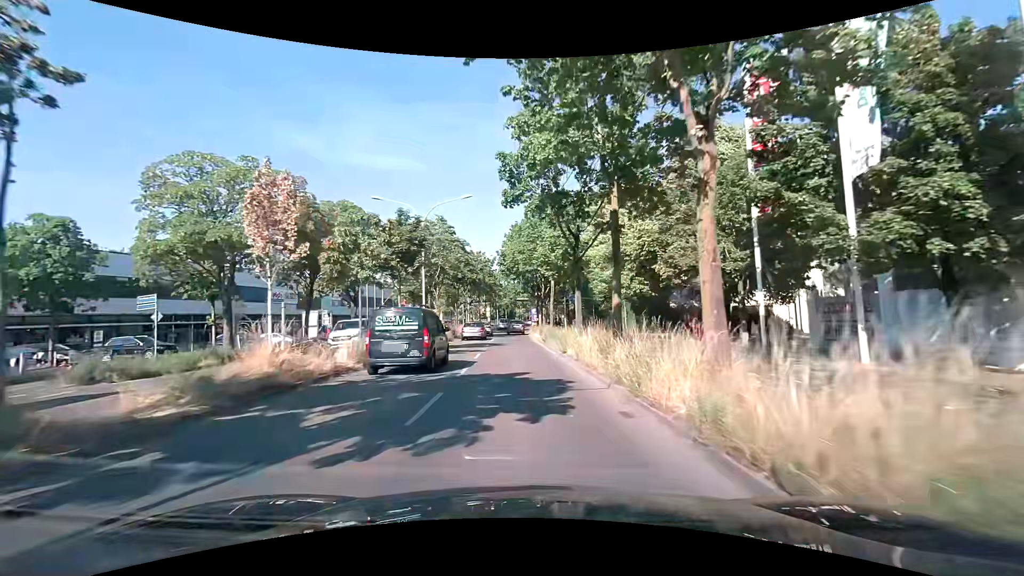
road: primary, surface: asphalt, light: Day
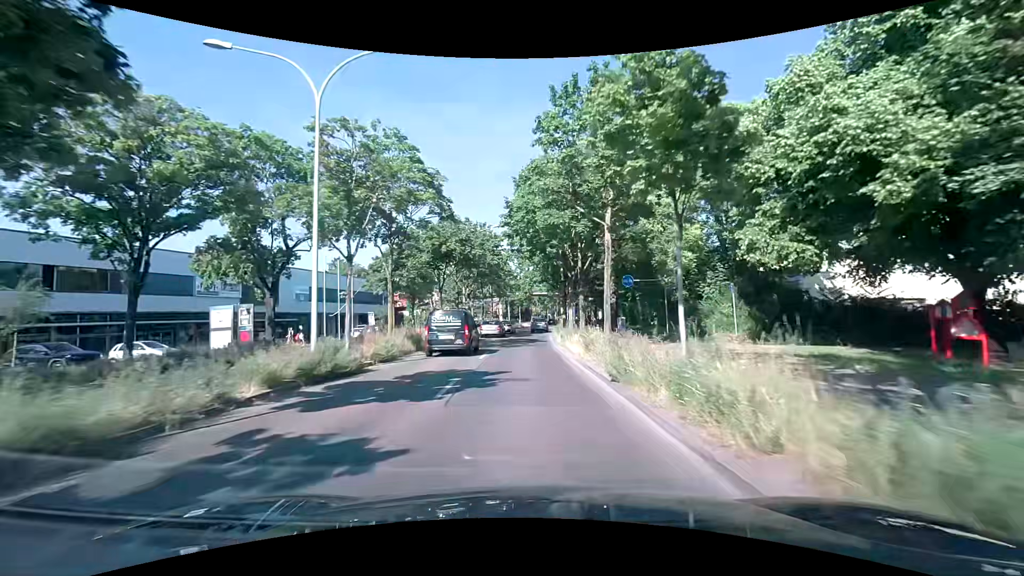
(-0.3, +19.0) m; -2°
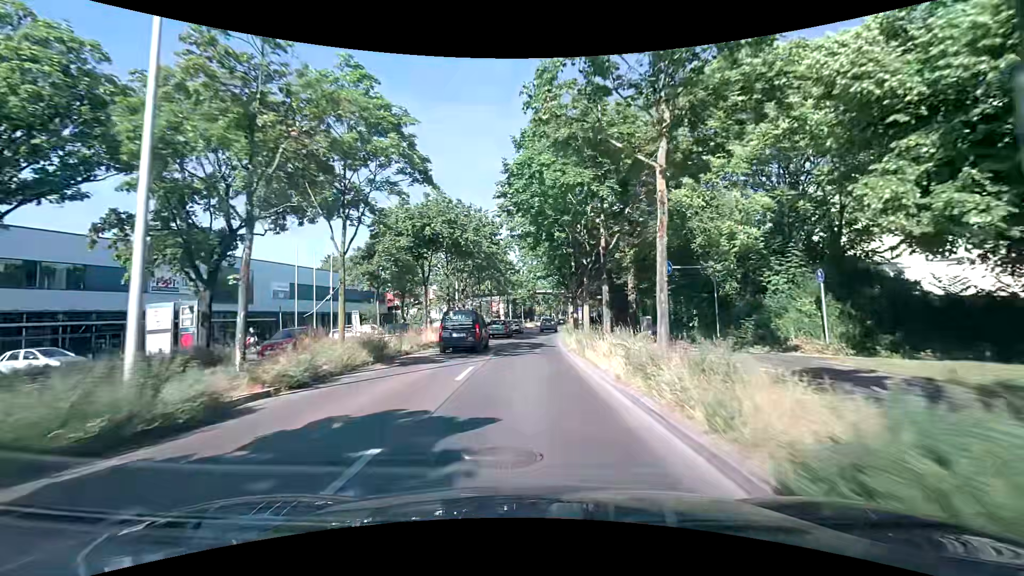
(0.0, +6.5) m; +1°
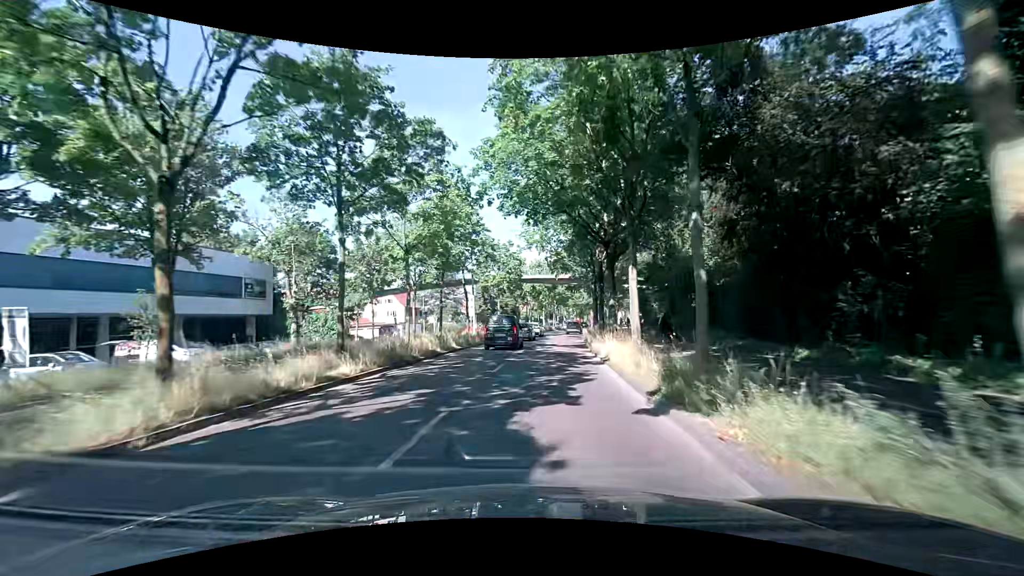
(-0.2, +33.8) m; +1°
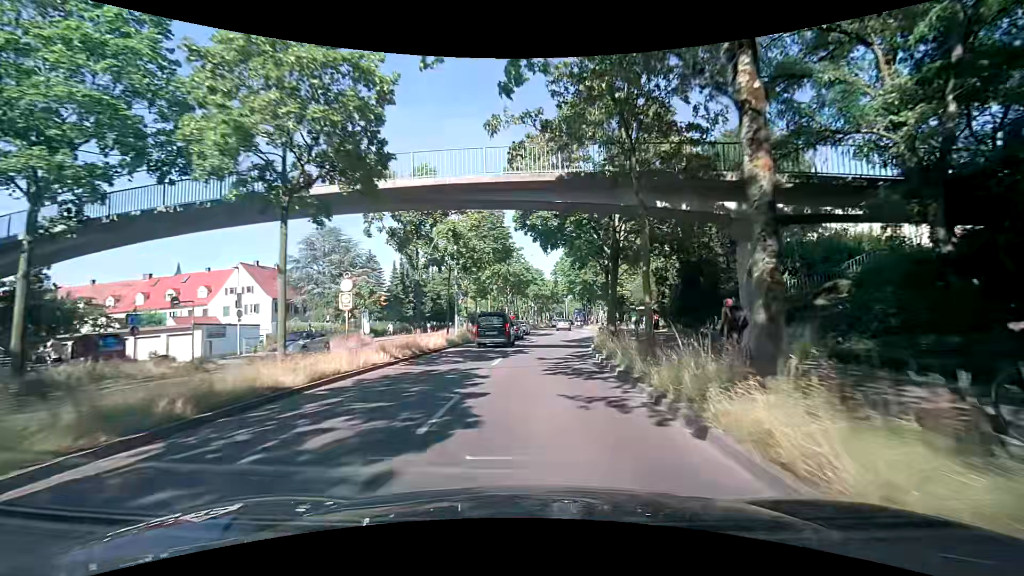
(+1.7, +34.8) m; +5°
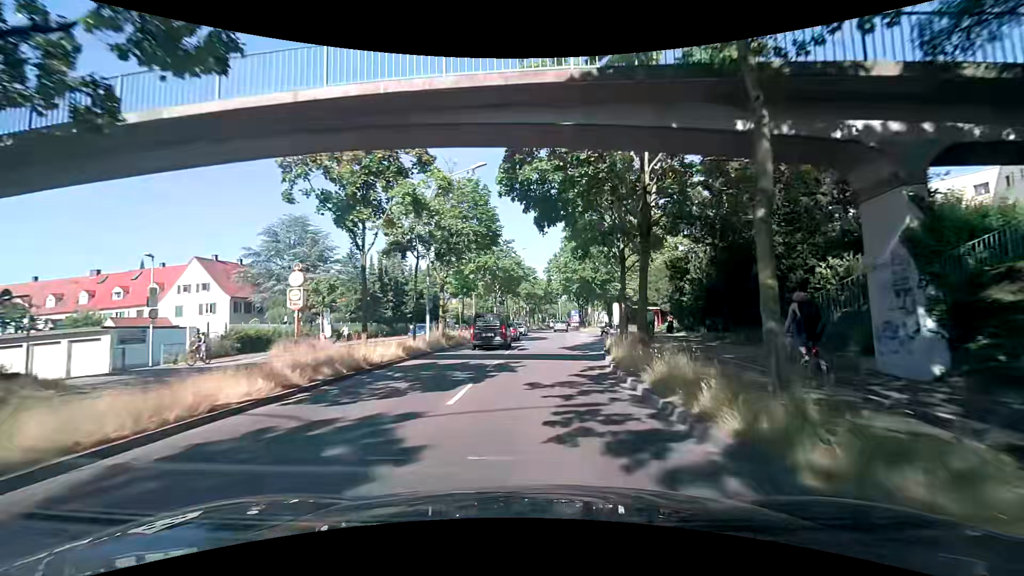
(+0.1, +6.9) m; +1°
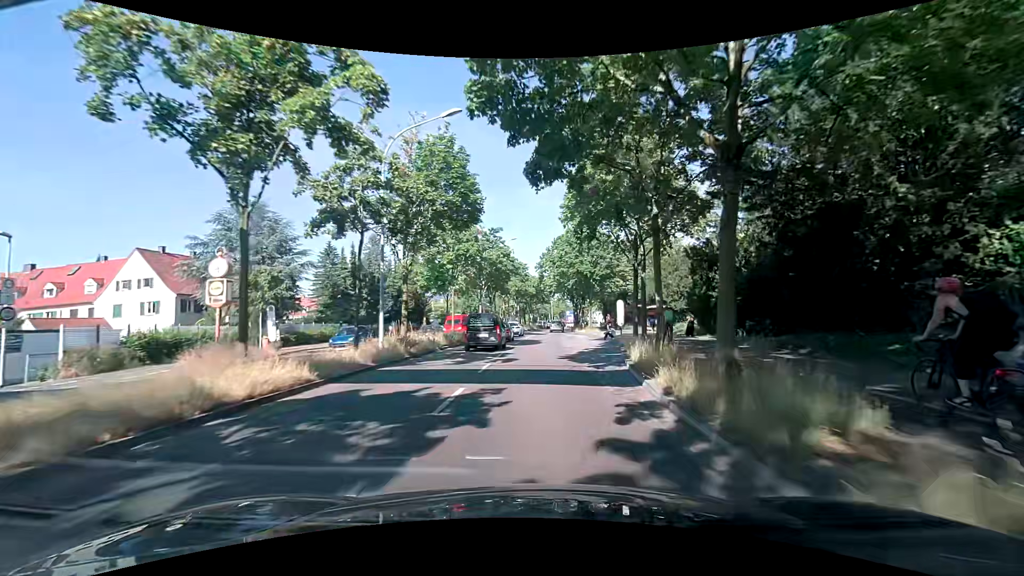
(+0.1, +6.8) m; +2°
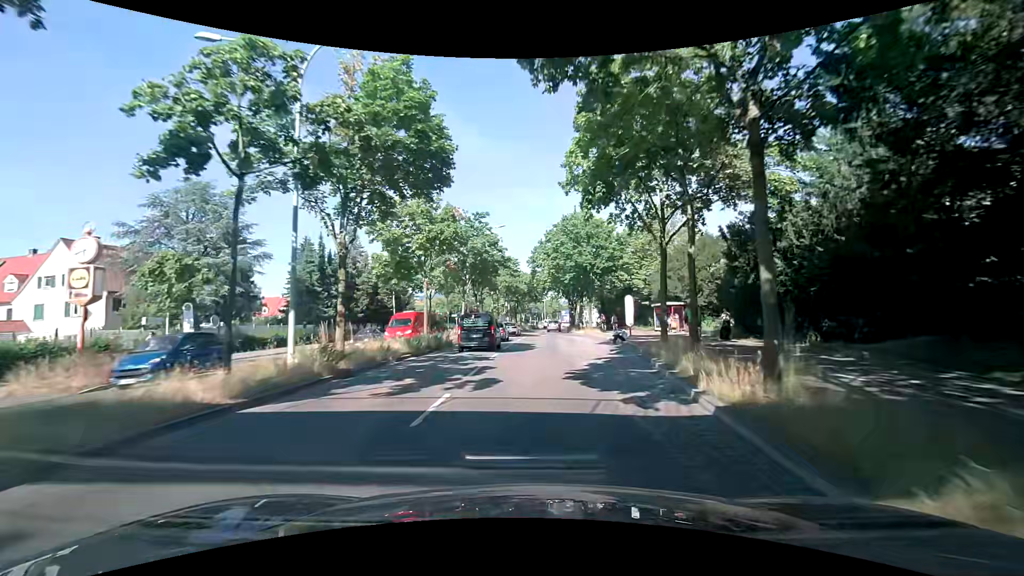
(0.0, +6.8) m; 0°
(0, +10) (0, +20) (+1, +30) (+1, +40) (+2, +50) (+3, +60) (+4, +70) (+5, +80) (+6, +90) (+8, +100) m
